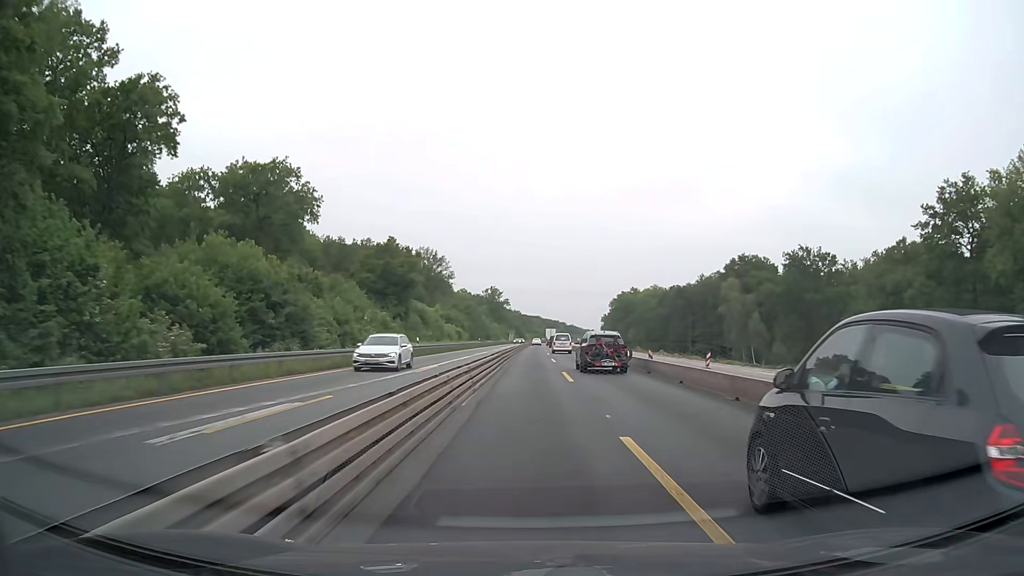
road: motorway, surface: asphalt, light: Day
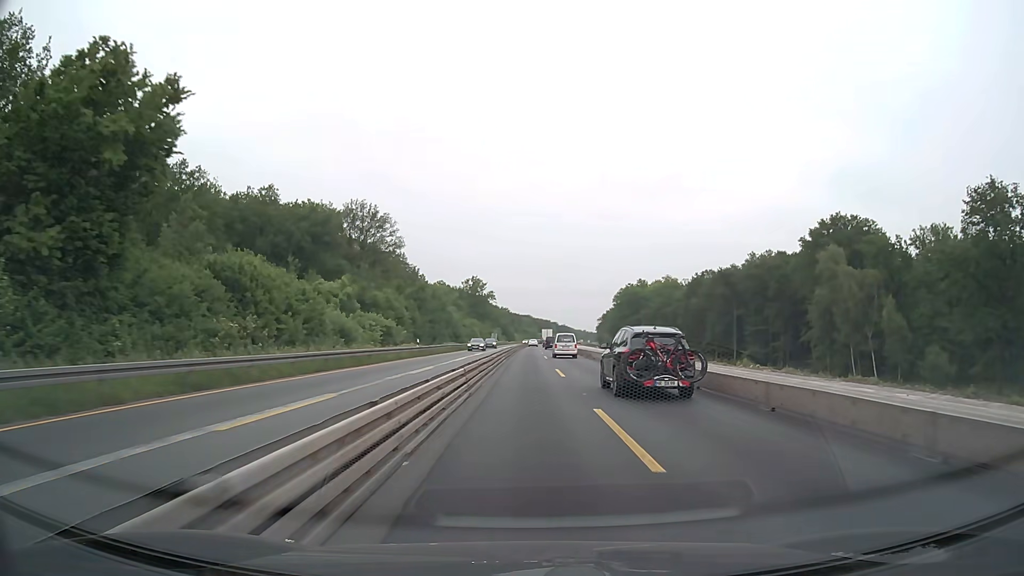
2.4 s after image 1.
(+0.3, +50.7) m; +1°
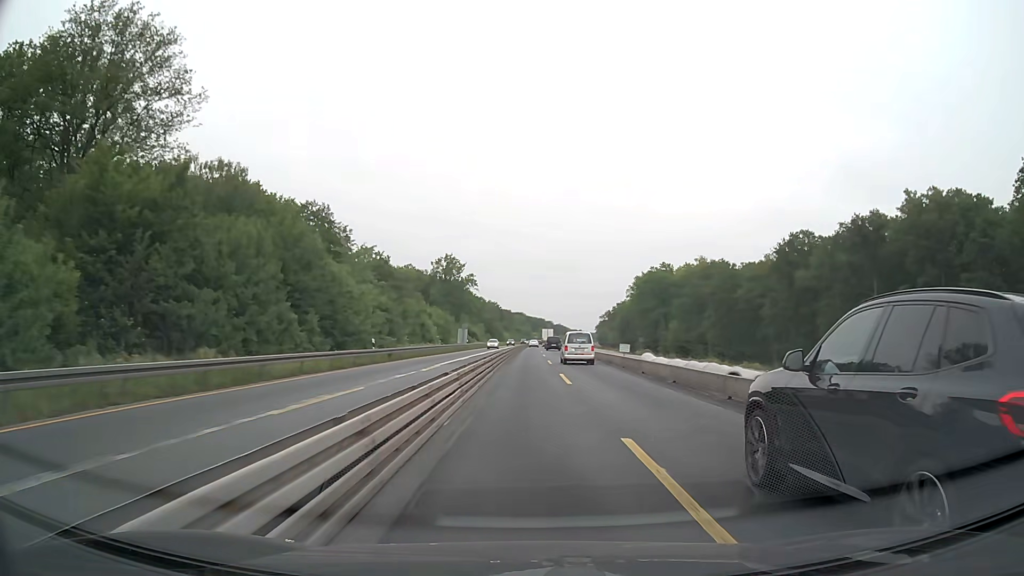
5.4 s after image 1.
(+0.1, +63.4) m; +1°
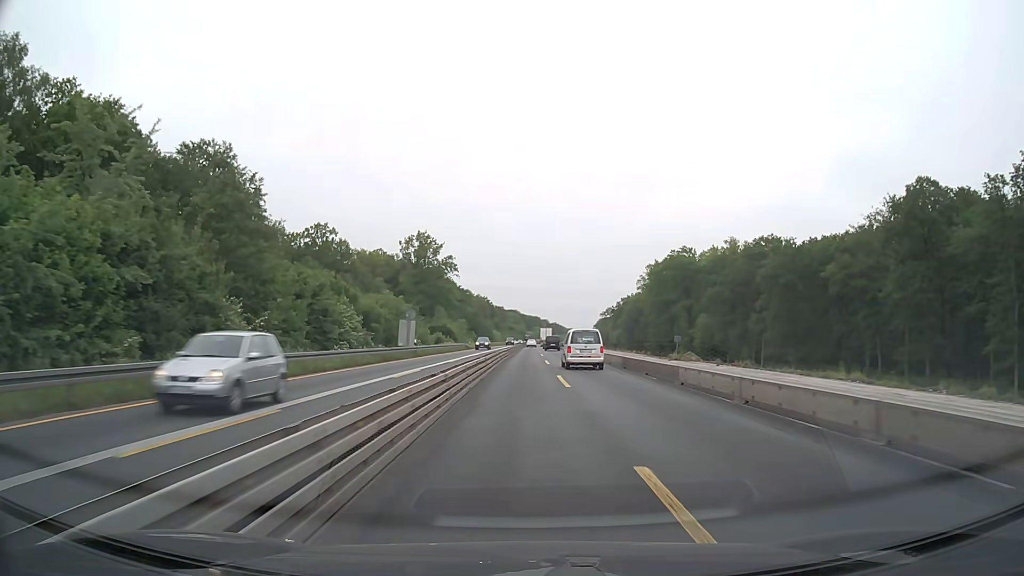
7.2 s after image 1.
(+0.2, +38.0) m; 0°
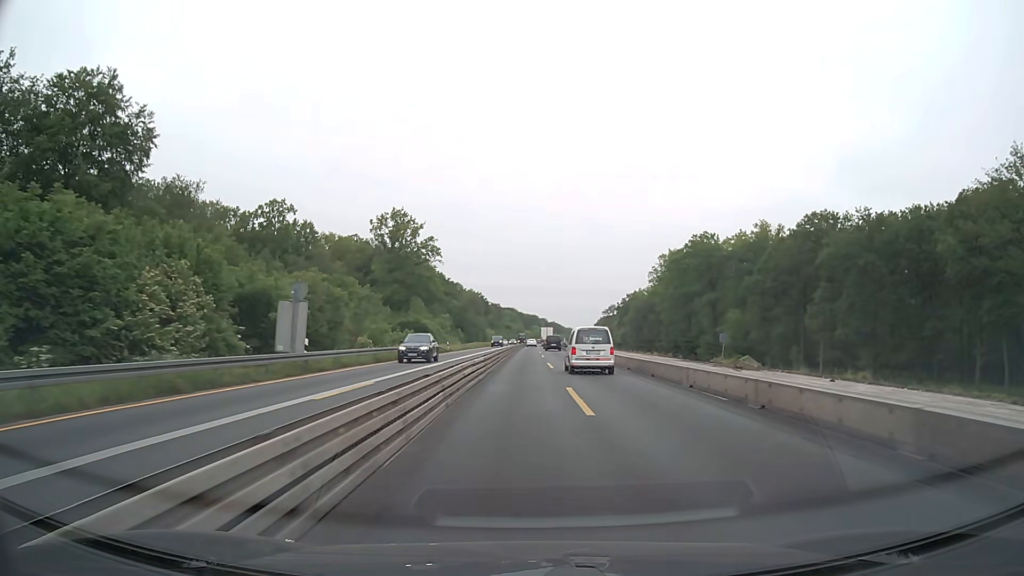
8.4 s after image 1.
(+0.1, +25.3) m; 0°
(0, +10) (0, +20) (0, +30) (0, +40) (0, +50) (0, +60) (0, +70) (0, +80) (0, +90) (+1, +100) m
